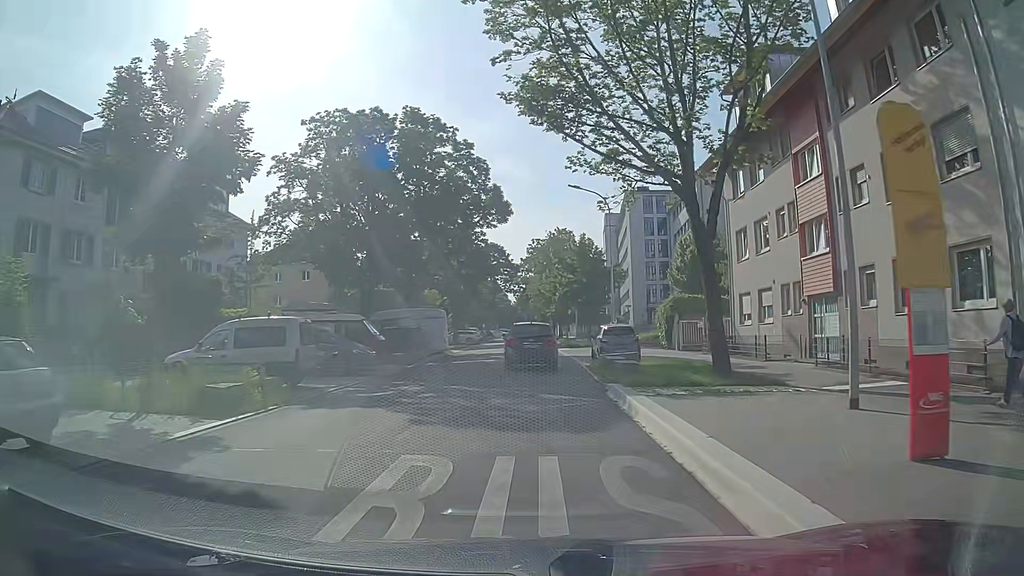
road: residential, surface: asphalt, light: Day
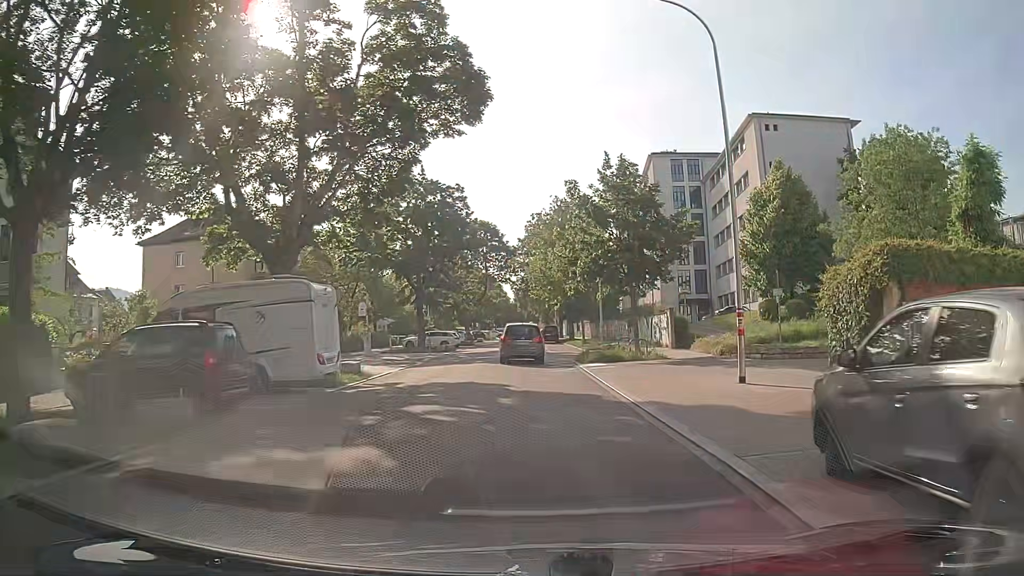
(0.0, +23.1) m; +1°
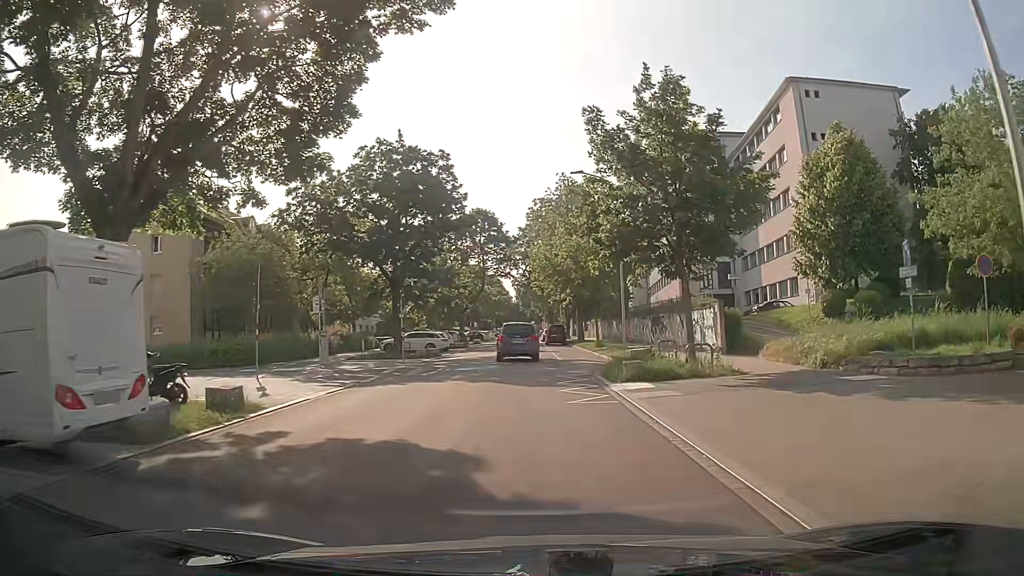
(-0.1, +9.5) m; -1°
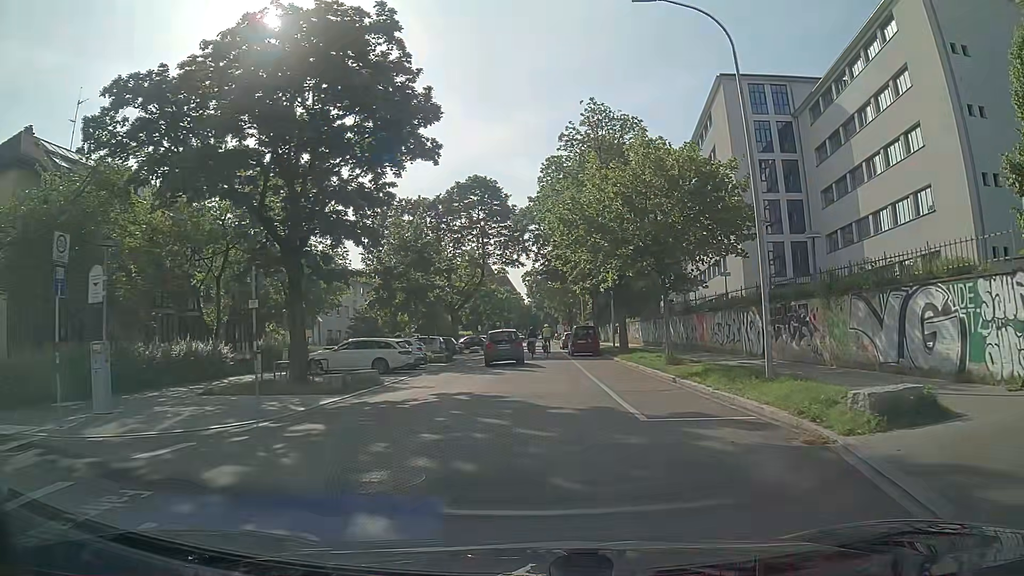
(-0.3, +19.3) m; -1°
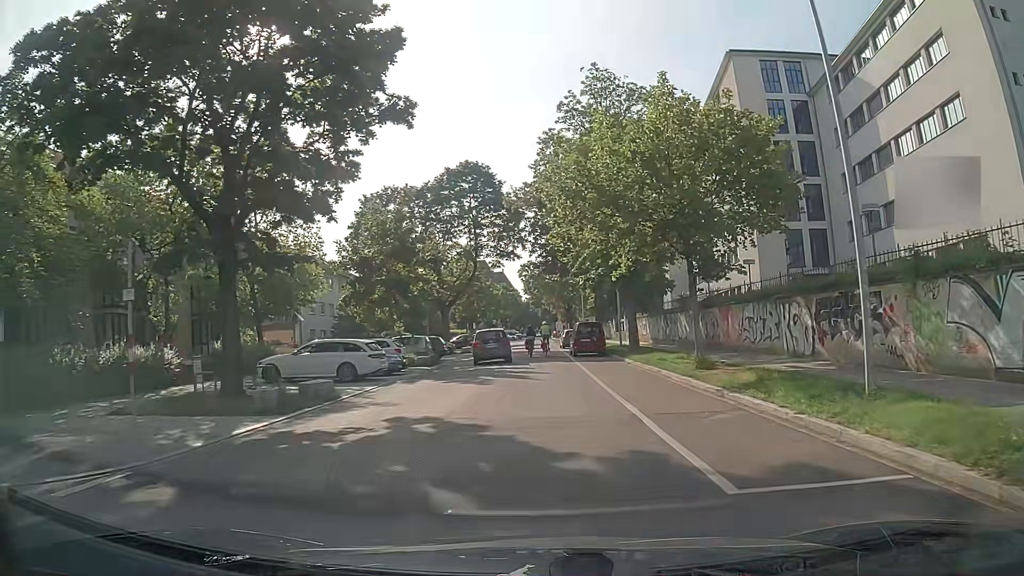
(+0.1, +4.8) m; 0°
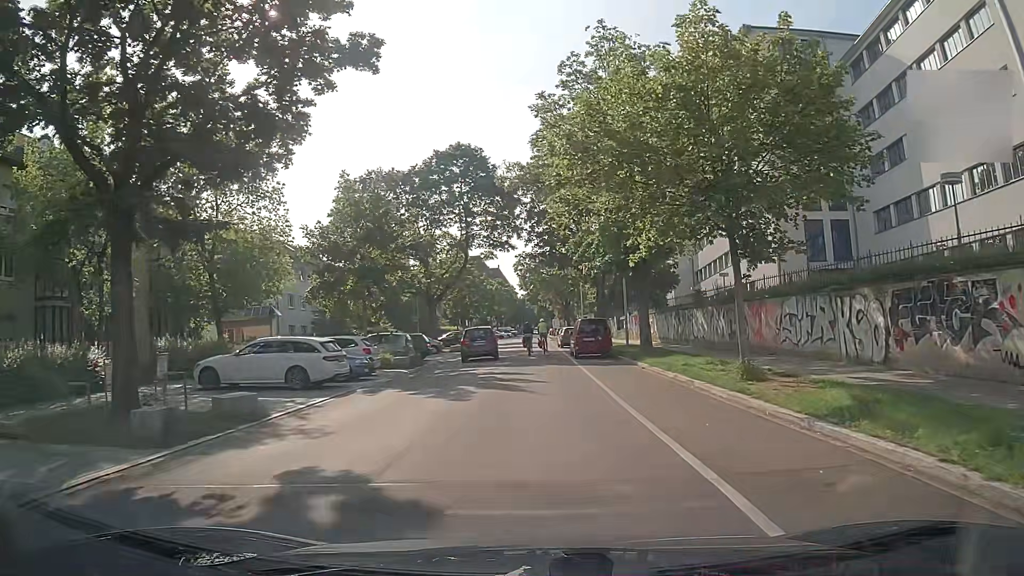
(0.0, +4.7) m; +1°
